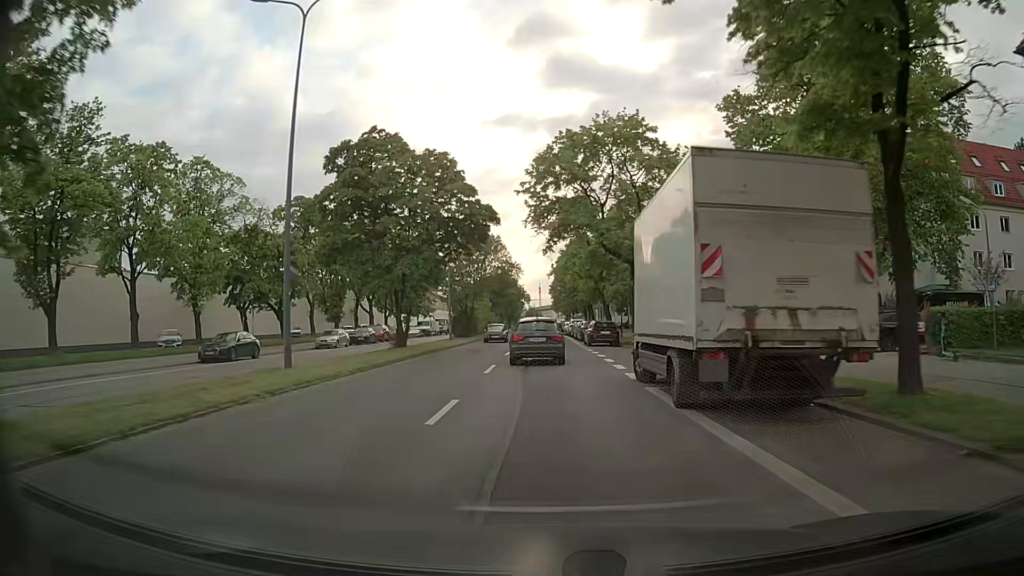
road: secondary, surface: asphalt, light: Day
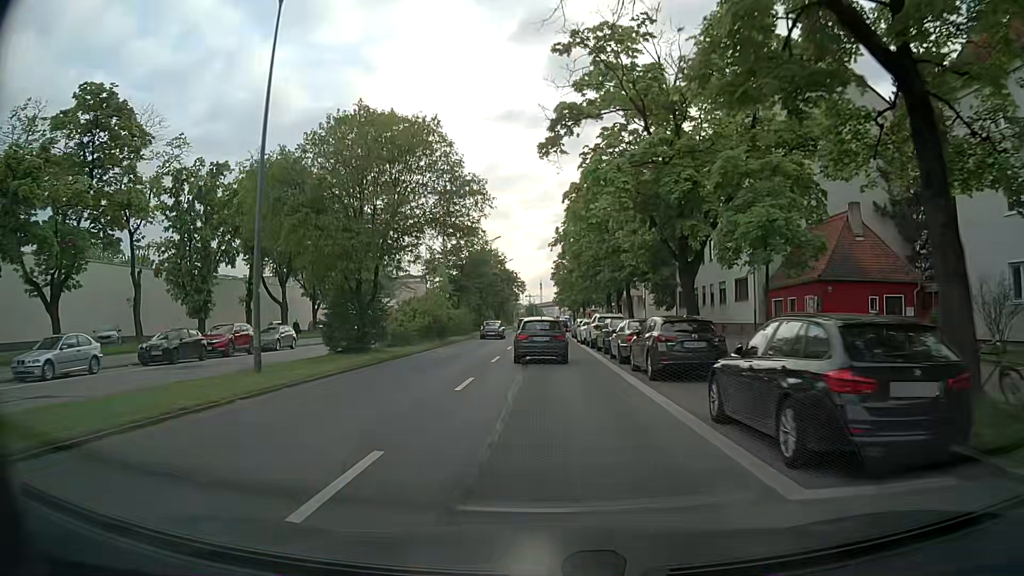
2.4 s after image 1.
(-0.6, +31.9) m; -1°
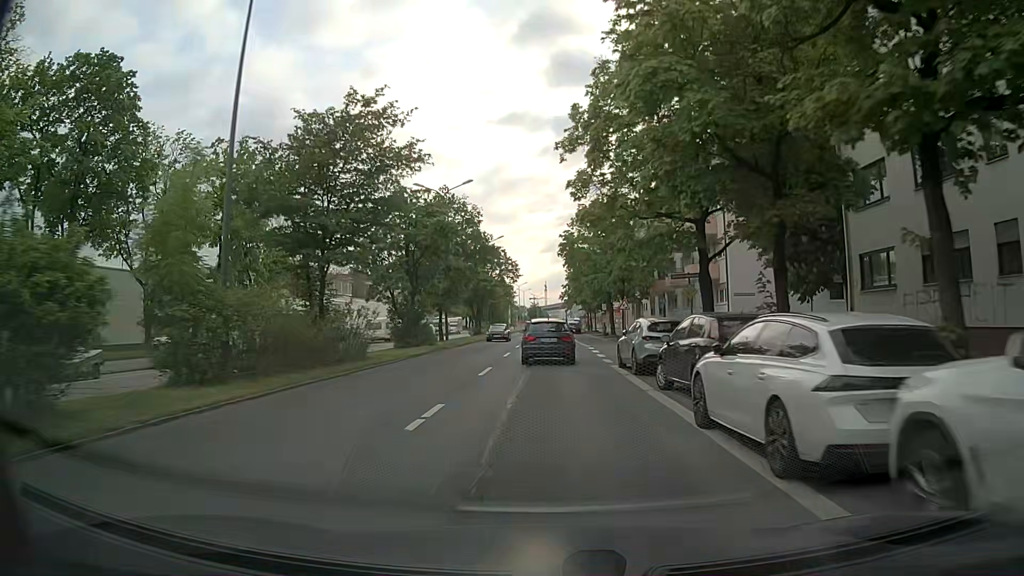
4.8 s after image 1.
(-0.2, +32.1) m; 0°
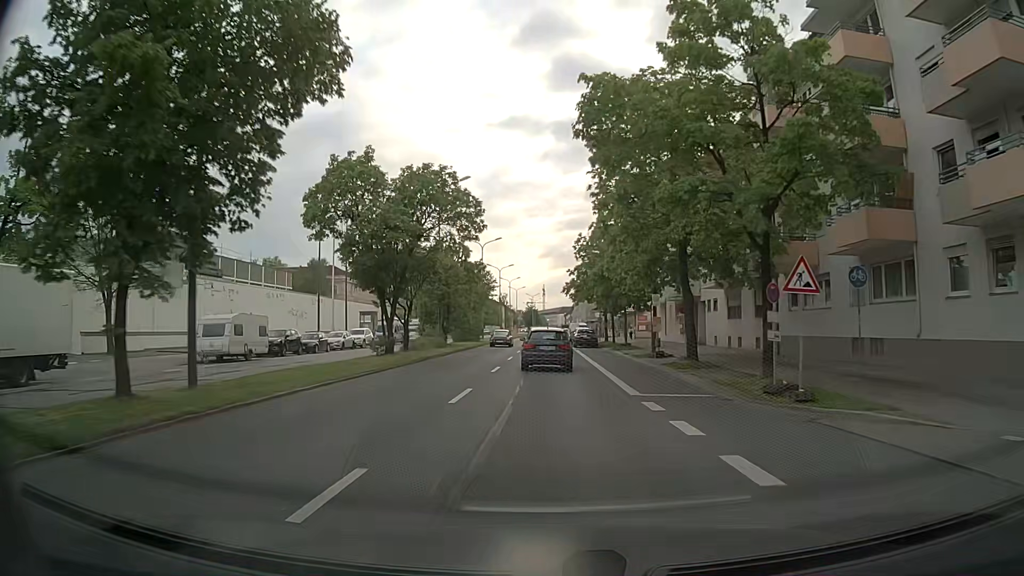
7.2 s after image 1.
(0.0, +31.8) m; 0°
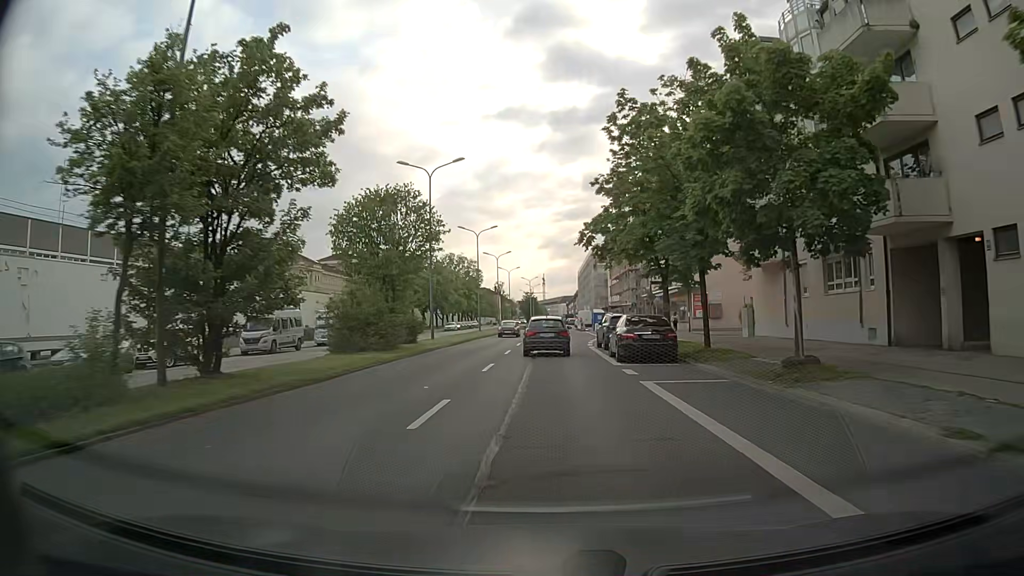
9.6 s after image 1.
(0.0, +31.2) m; 0°
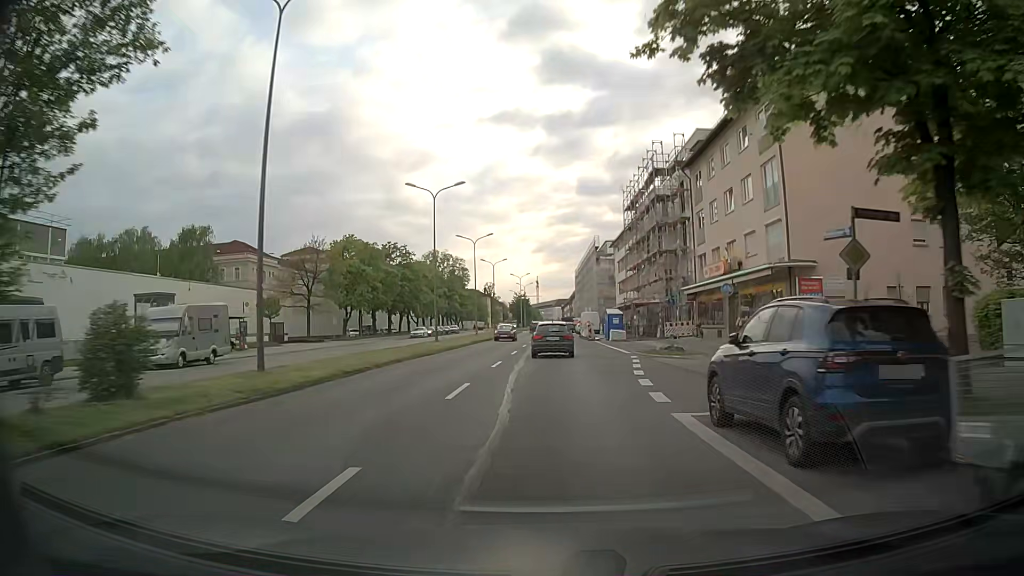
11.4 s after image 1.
(+0.2, +23.2) m; +1°
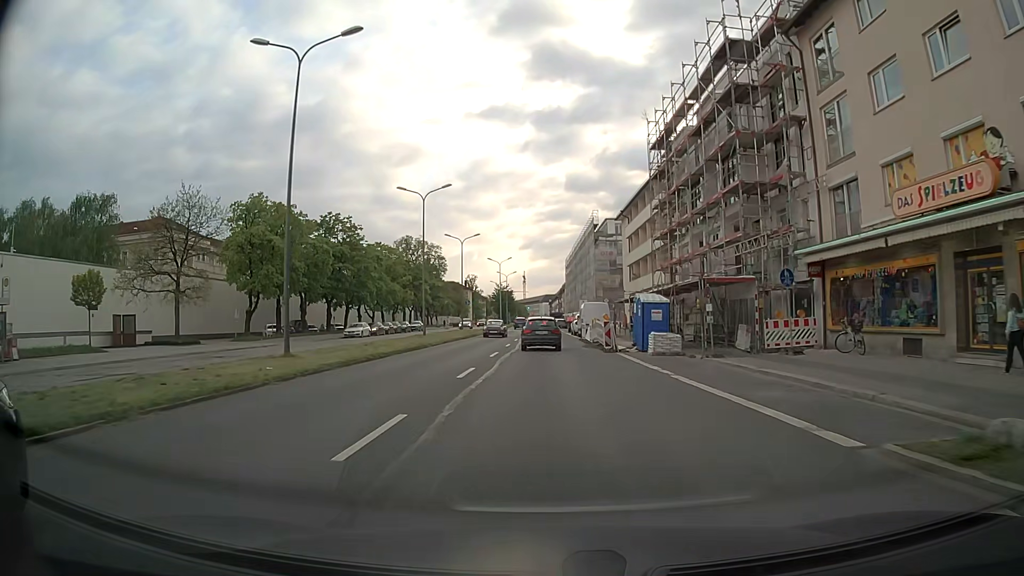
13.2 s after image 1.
(+0.2, +24.0) m; +1°
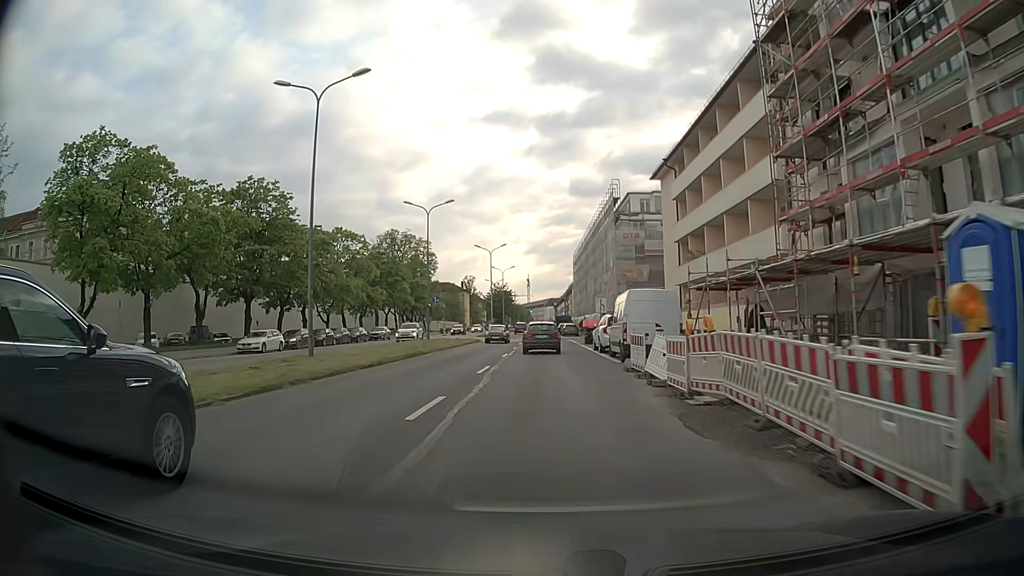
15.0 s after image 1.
(-0.1, +24.0) m; -1°
(0, +10) (0, +20) (0, +30) (0, +40) (0, +50) (0, +60) (-1, +70) (-1, +80) (-1, +90) (-1, +100) m
